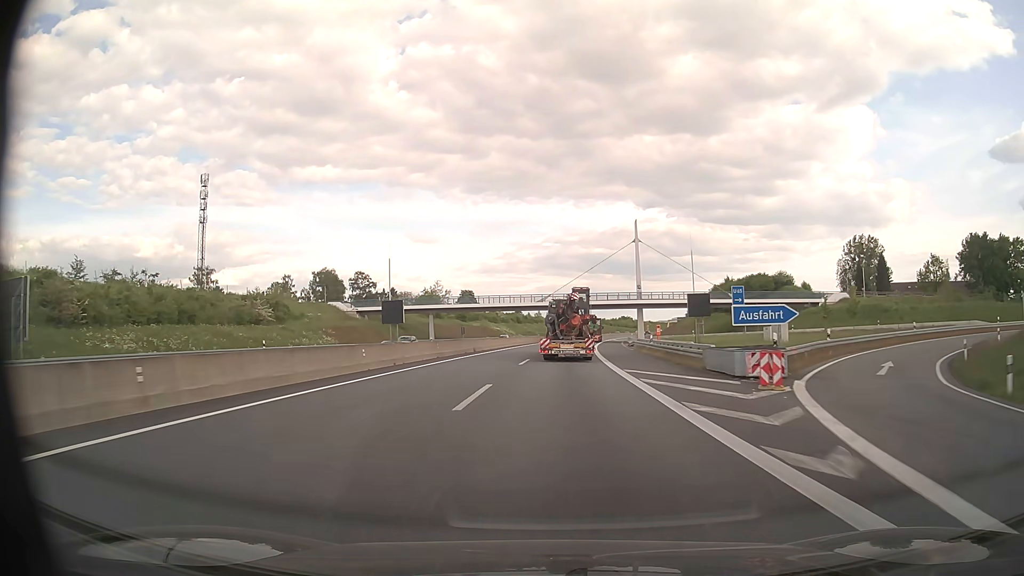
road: motorway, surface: asphalt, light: Day
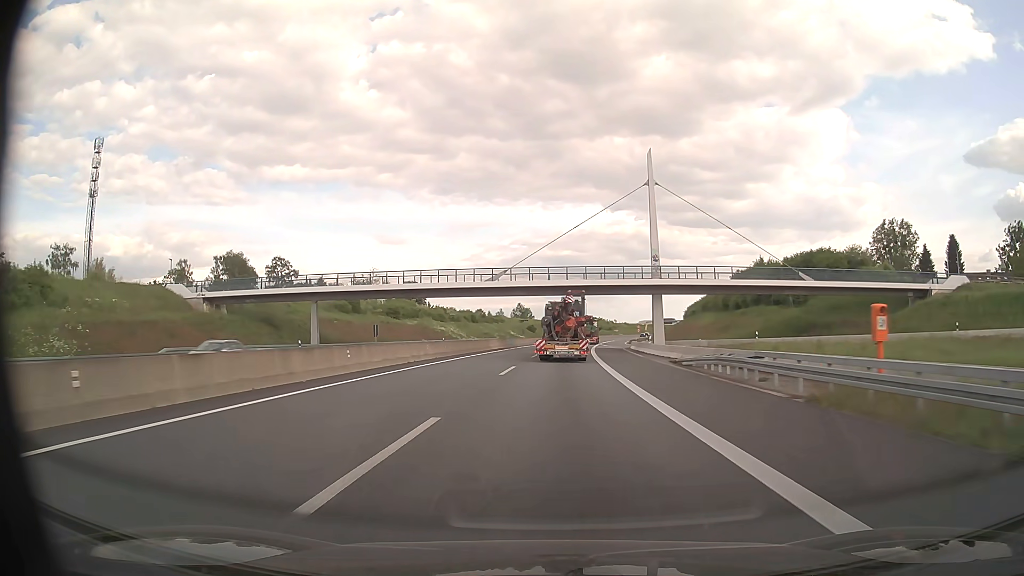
(+1.1, +43.1) m; +3°
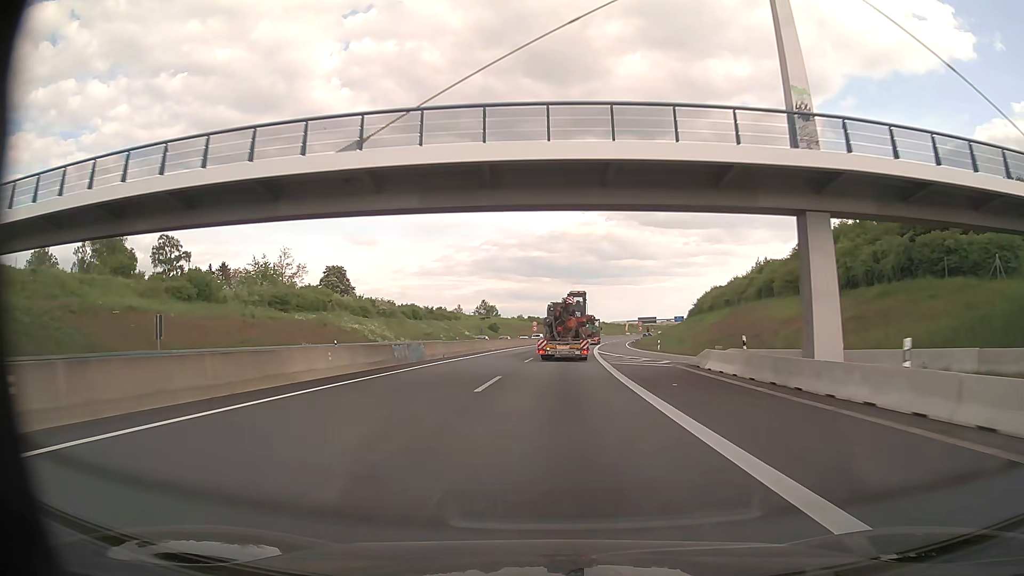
(+1.0, +43.3) m; +3°
(0, +10) (0, +20) (0, +30) (+1, +40) (+1, +50) (+2, +60) (+3, +70) (+4, +80) (+5, +90) (+6, +100) m
